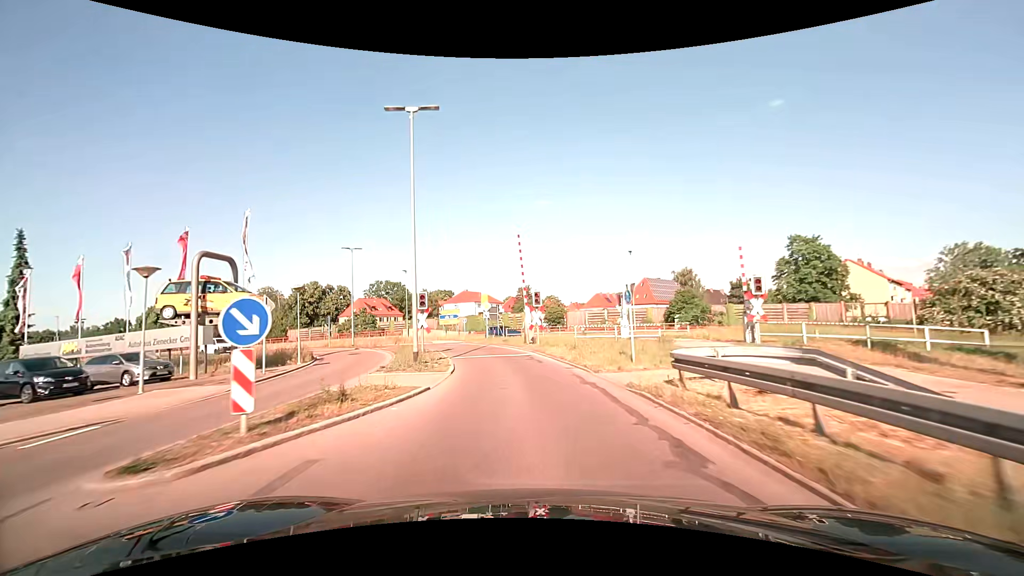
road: secondary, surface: asphalt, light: Day
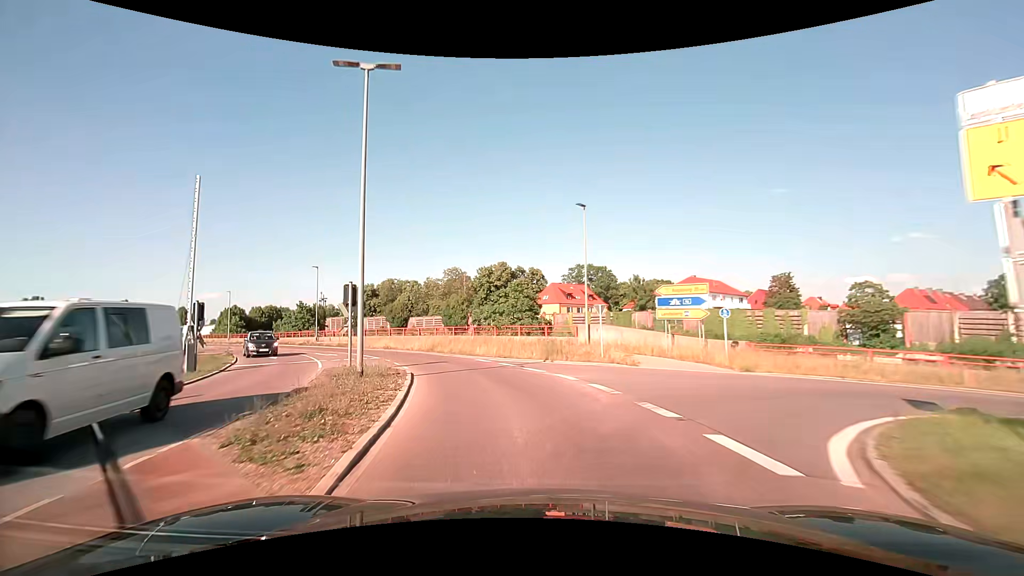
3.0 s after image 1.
(-5.9, +33.3) m; -23°
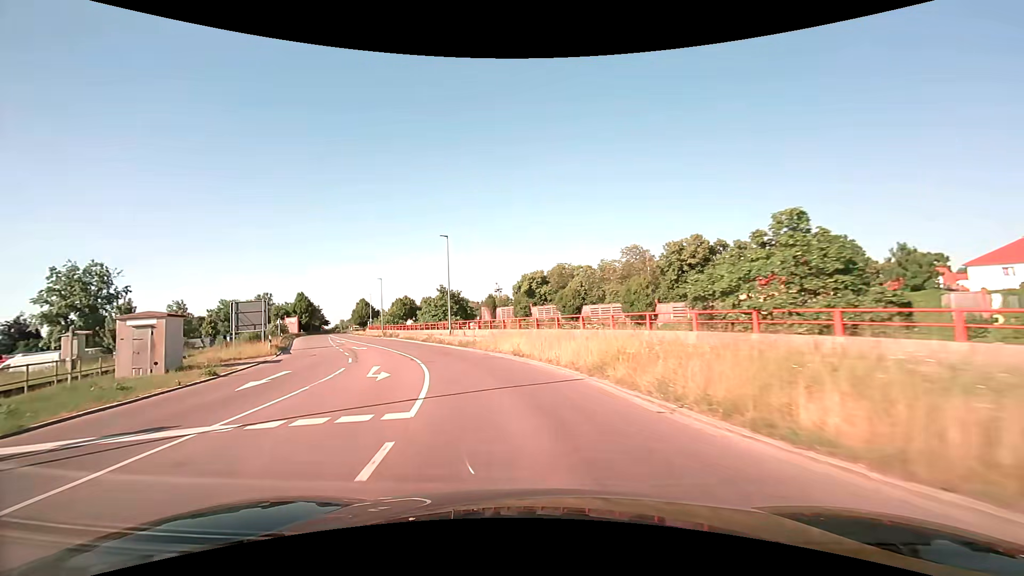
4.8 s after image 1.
(-3.5, +19.9) m; -20°
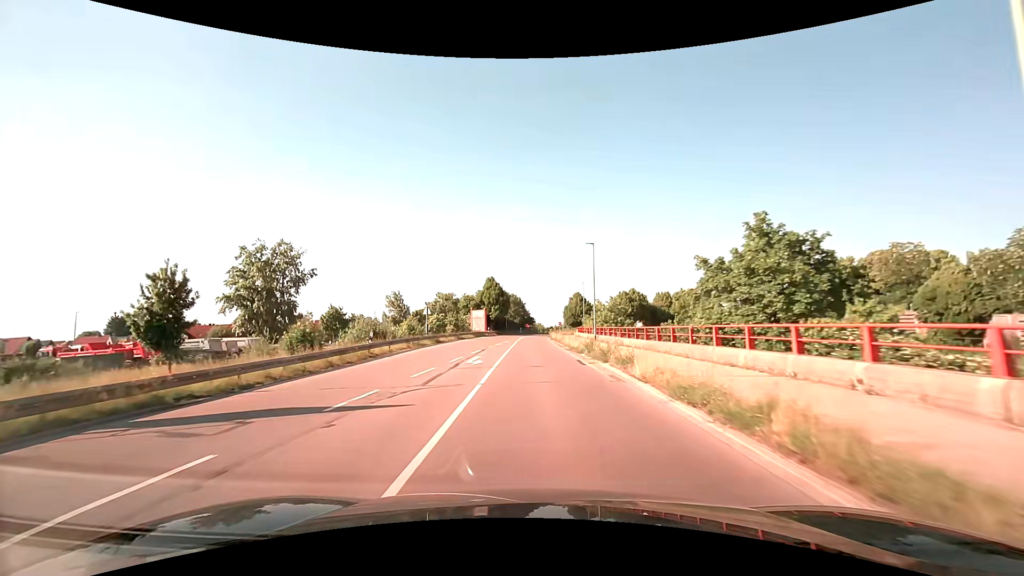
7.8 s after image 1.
(-10.0, +36.4) m; -26°
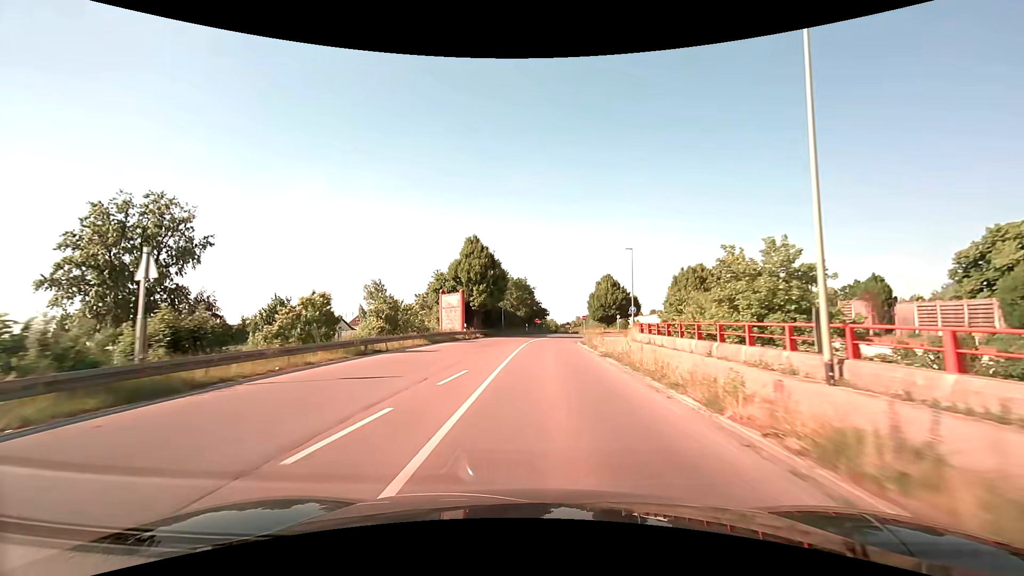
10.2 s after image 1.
(-0.4, +34.0) m; -1°
(0, +10) (0, +20) (0, +30) (+1, +40) (+3, +50) (+6, +59) (+10, +68) (+16, +77) (+23, +84) (+30, +90) m
